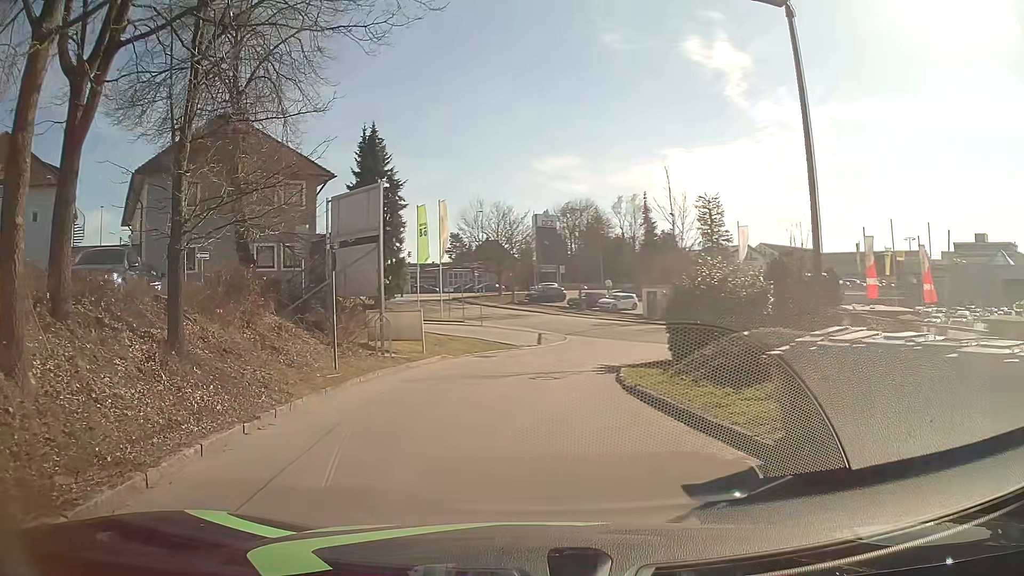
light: Day
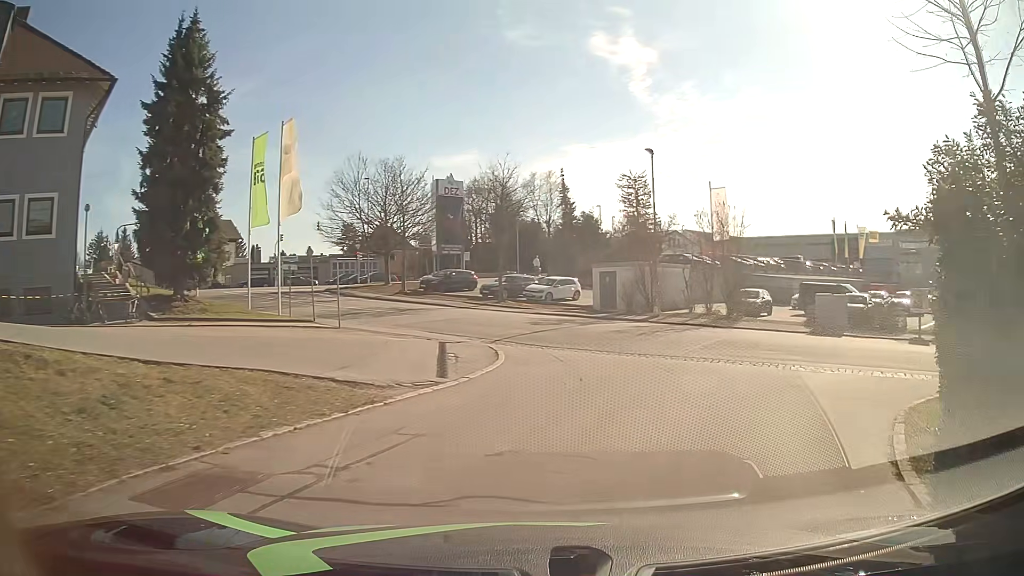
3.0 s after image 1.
(-0.7, +18.8) m; +7°
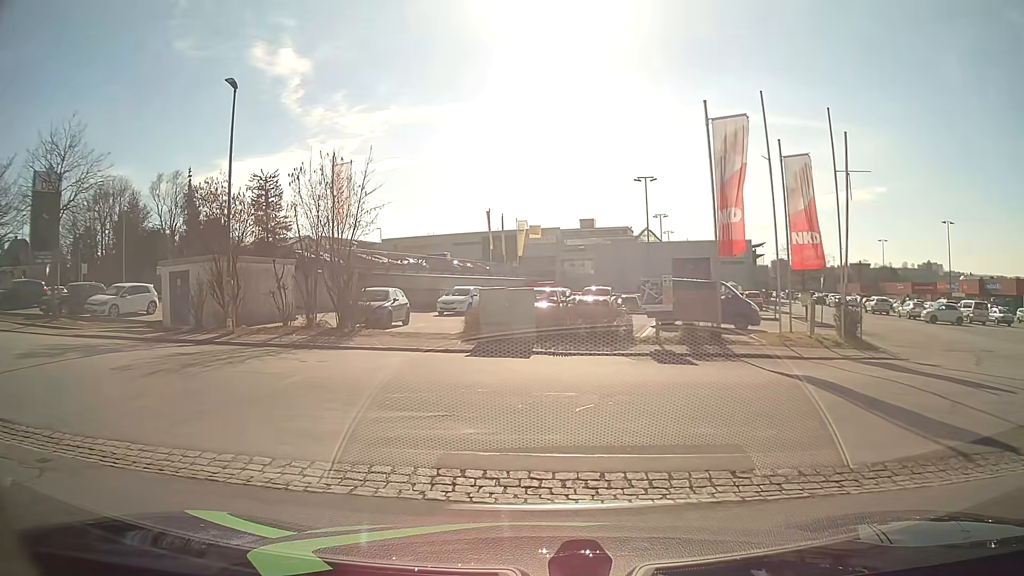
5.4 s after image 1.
(+3.1, +10.7) m; +31°
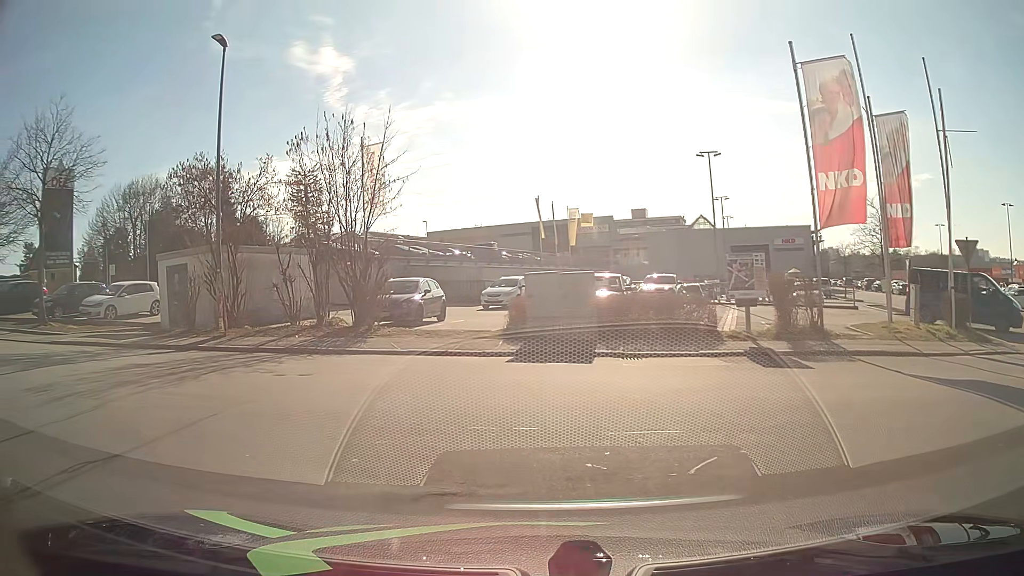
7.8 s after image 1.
(0.0, +3.8) m; -3°
